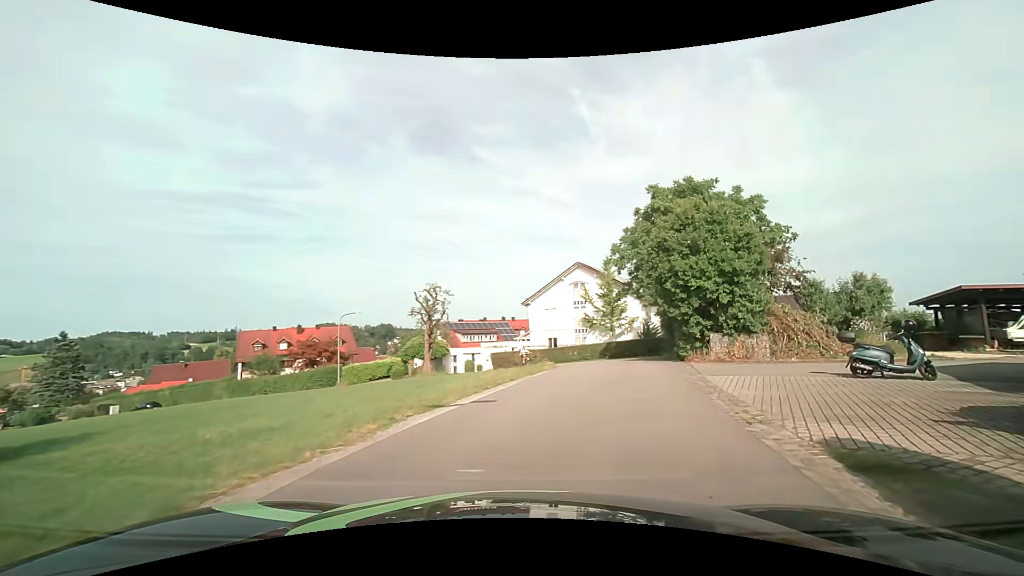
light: Day
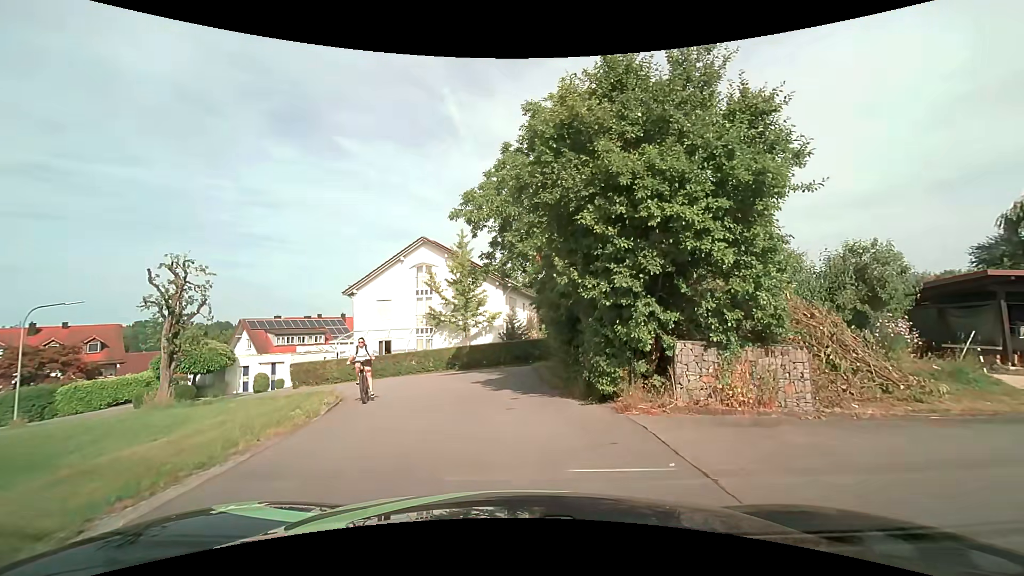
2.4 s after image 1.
(+2.4, +12.3) m; +16°
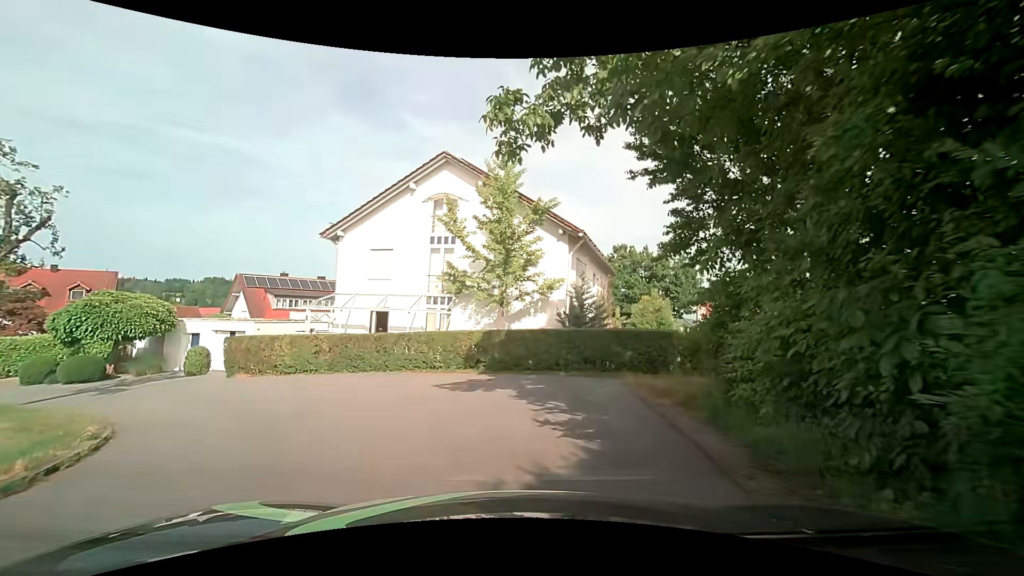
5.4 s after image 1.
(-0.7, +13.2) m; -4°
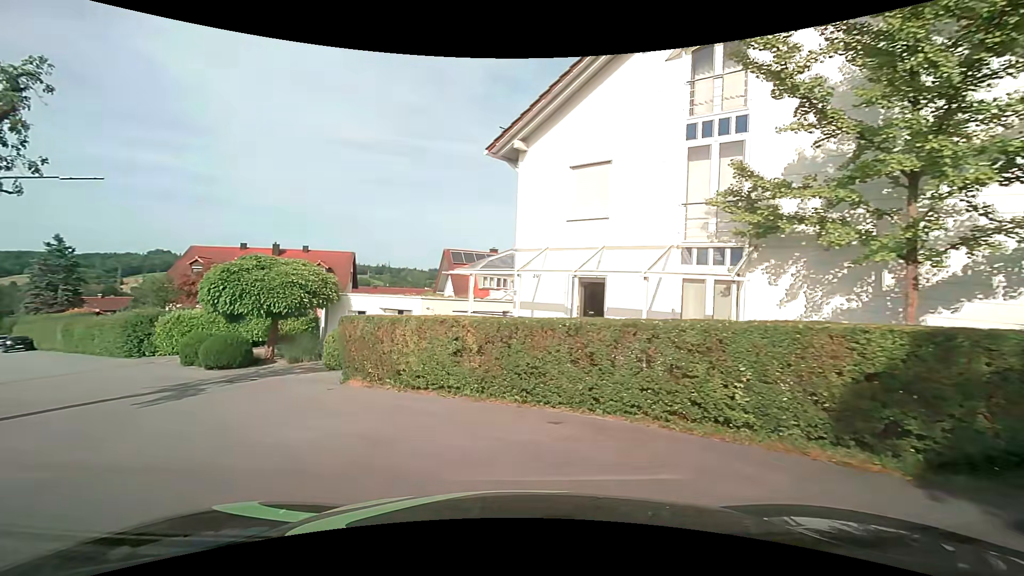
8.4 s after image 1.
(-1.9, +11.1) m; -26°
